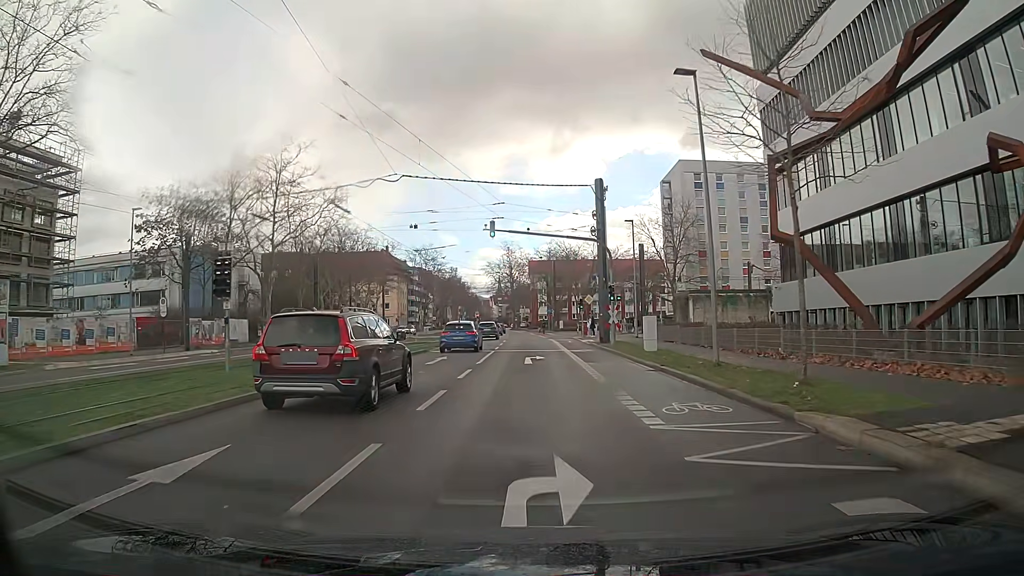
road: secondary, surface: asphalt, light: Day
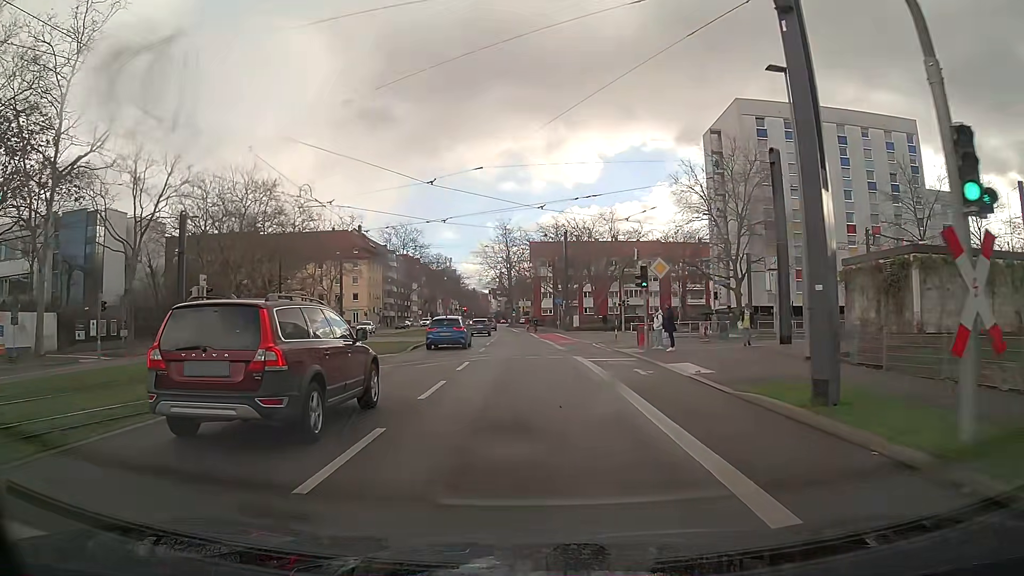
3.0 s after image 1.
(0.0, +29.3) m; 0°
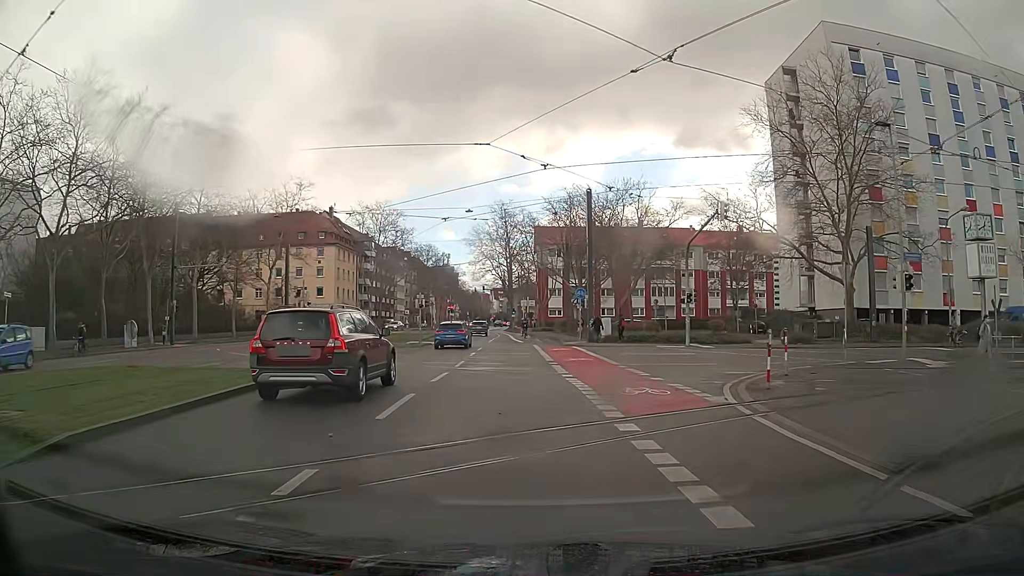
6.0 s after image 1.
(0.0, +23.6) m; 0°
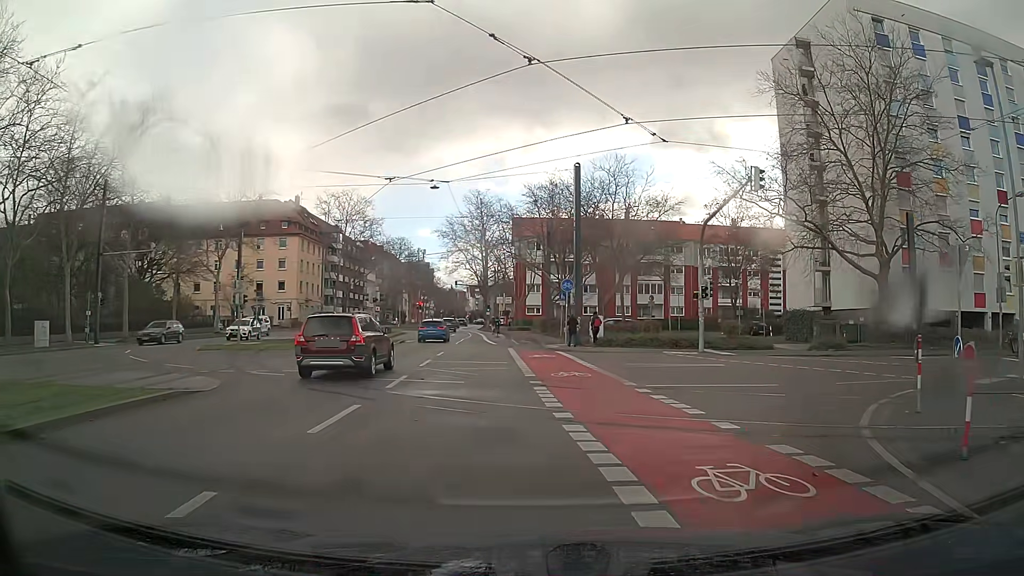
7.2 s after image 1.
(+0.2, +7.3) m; +5°
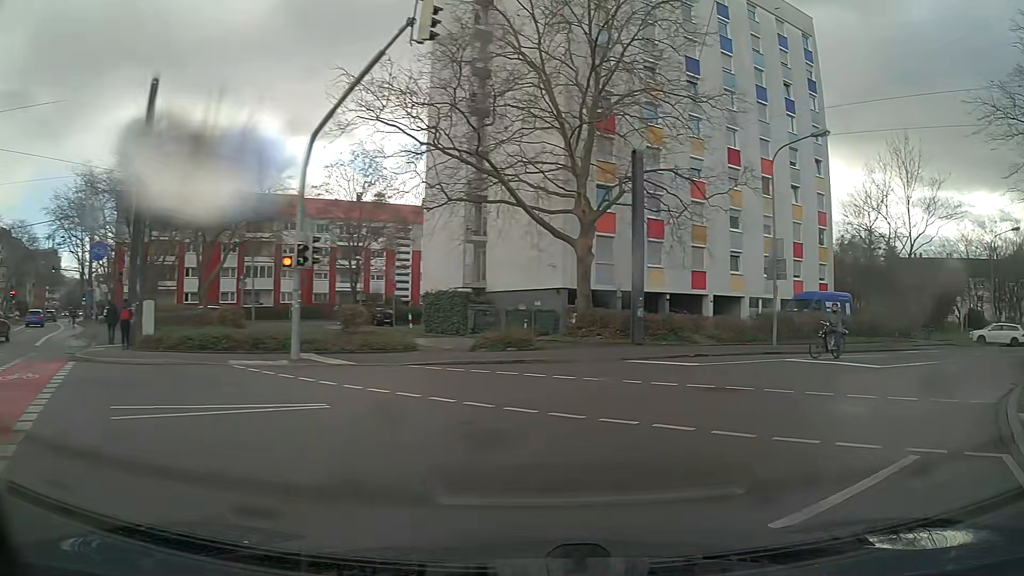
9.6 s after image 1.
(+3.2, +12.0) m; +36°
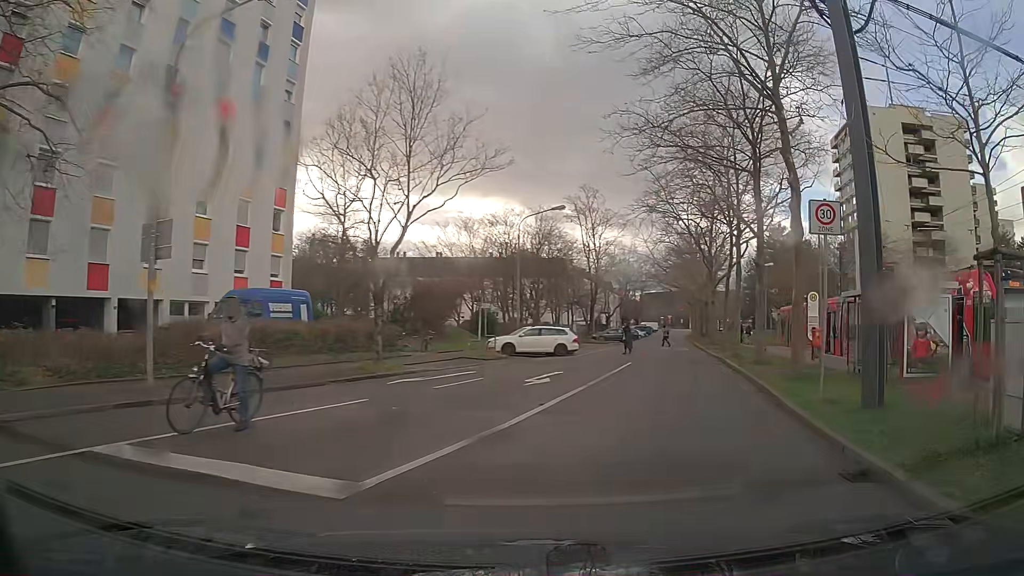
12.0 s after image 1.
(+4.8, +11.3) m; +41°
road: tertiary
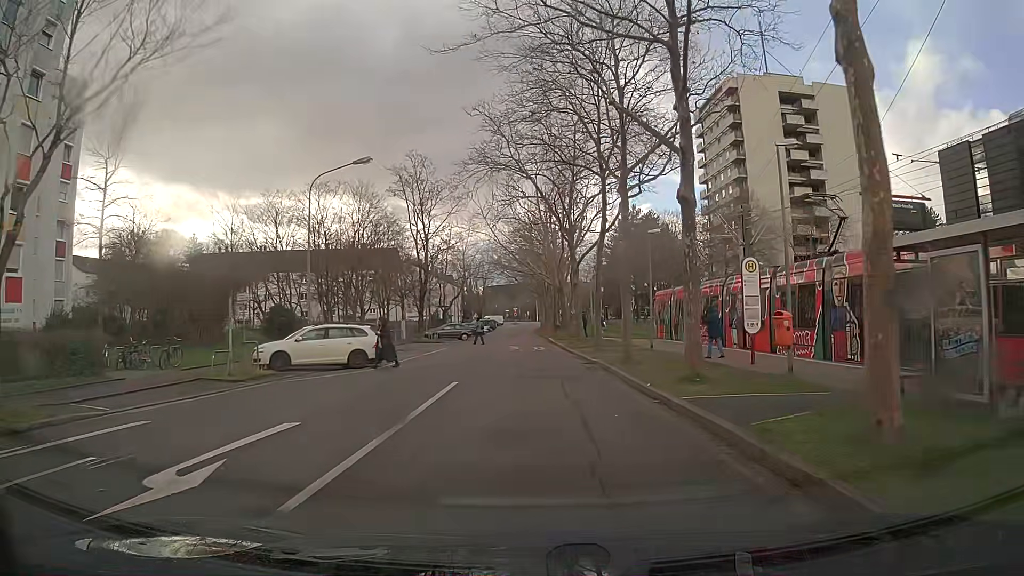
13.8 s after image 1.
(+1.3, +10.9) m; +10°
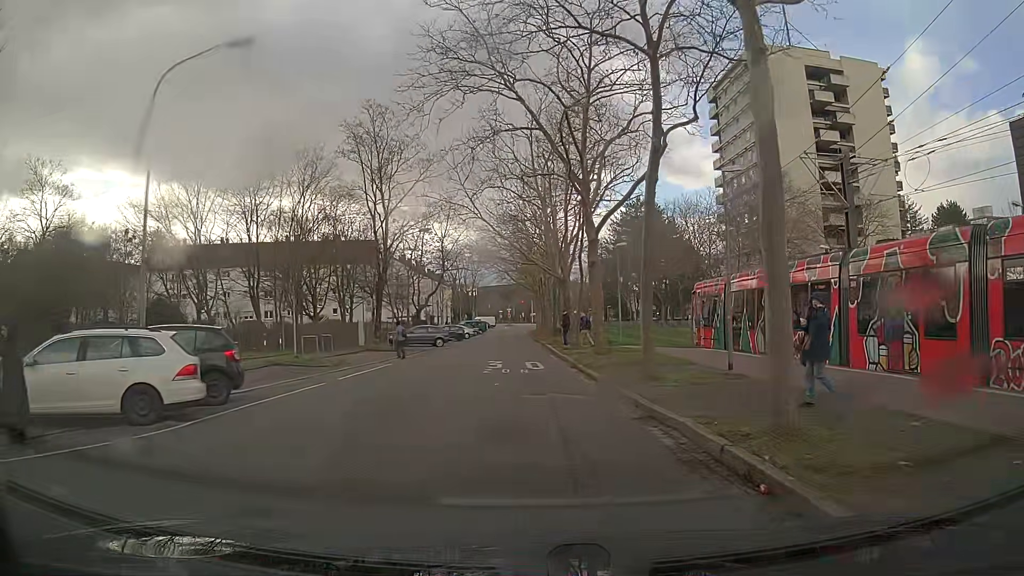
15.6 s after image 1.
(0.0, +12.8) m; -1°
